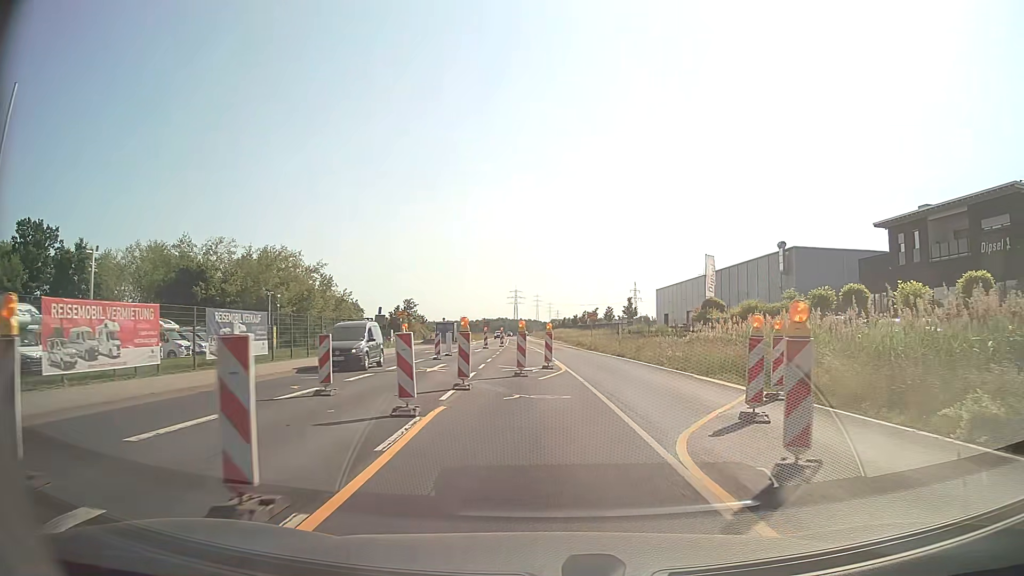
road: secondary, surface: asphalt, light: Day
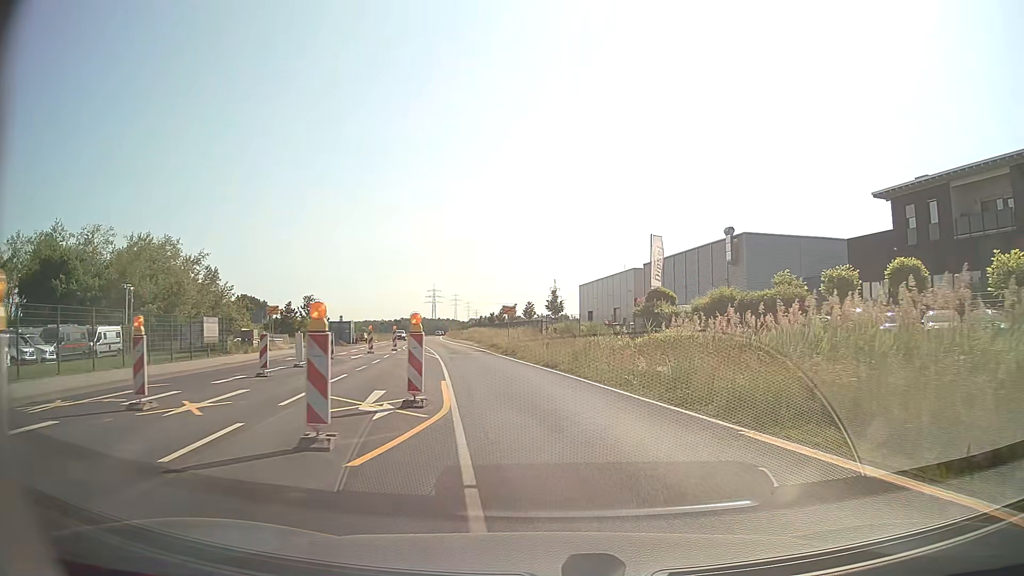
(+0.8, +12.6) m; +7°
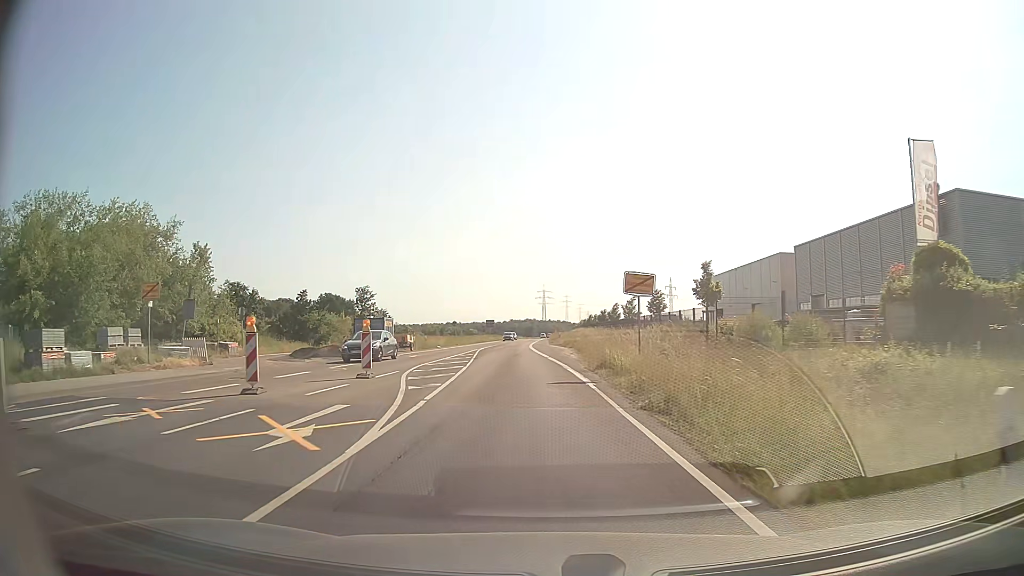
(-1.9, +27.5) m; -10°
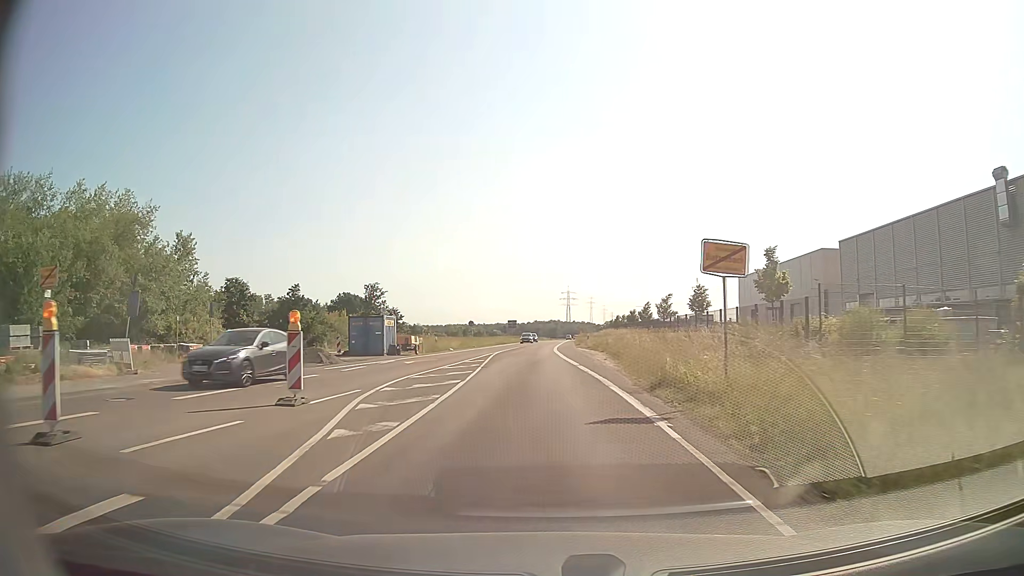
(-0.1, +7.6) m; -2°
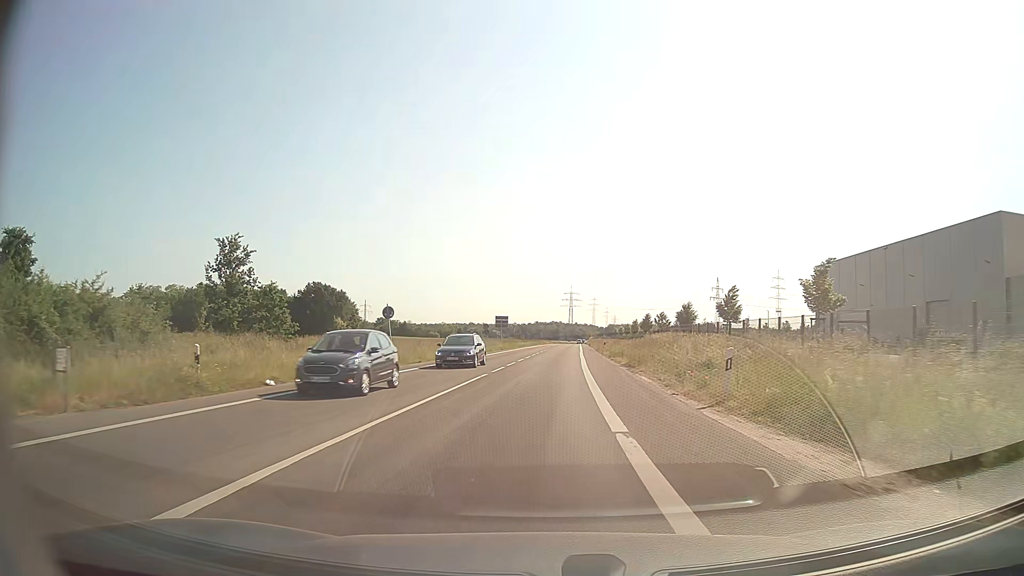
(-0.5, +40.7) m; 0°
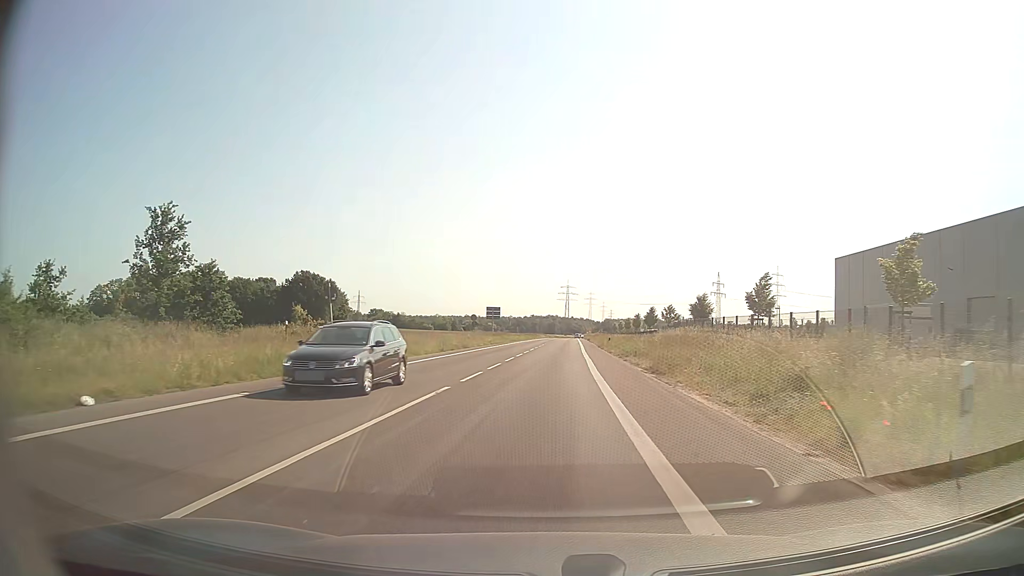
(0.0, +8.6) m; +1°
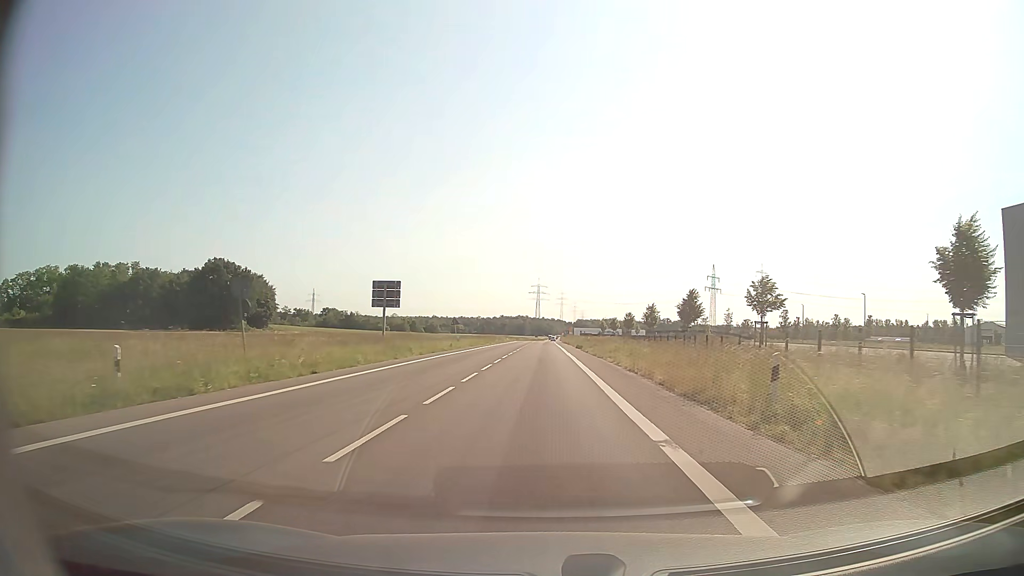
(+1.0, +45.6) m; +2°
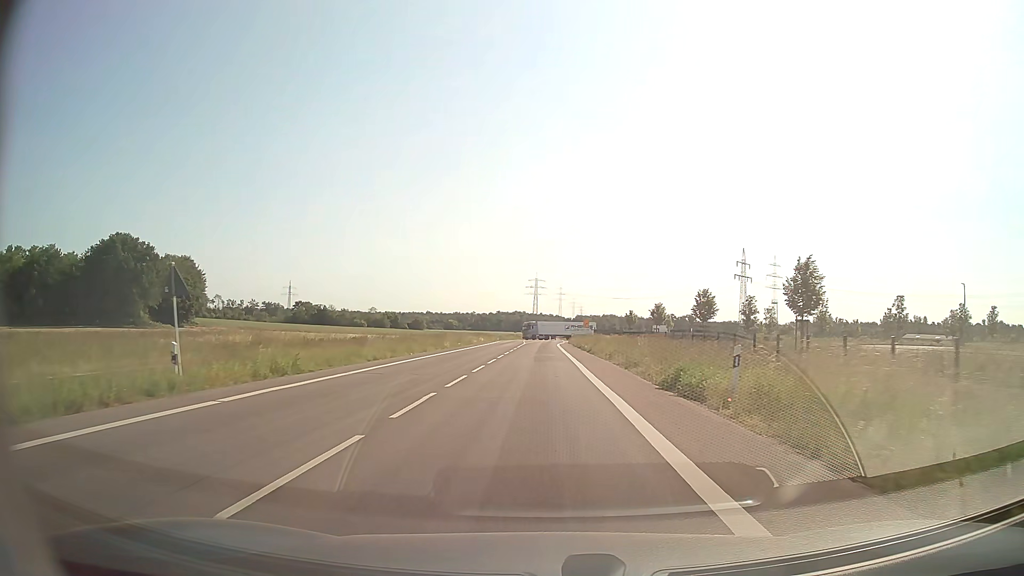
(+0.2, +48.1) m; 0°
(0, +10) (0, +20) (0, +30) (0, +40) (0, +50) (0, +60) (0, +70) (0, +80) (+1, +90) (+1, +100) m
